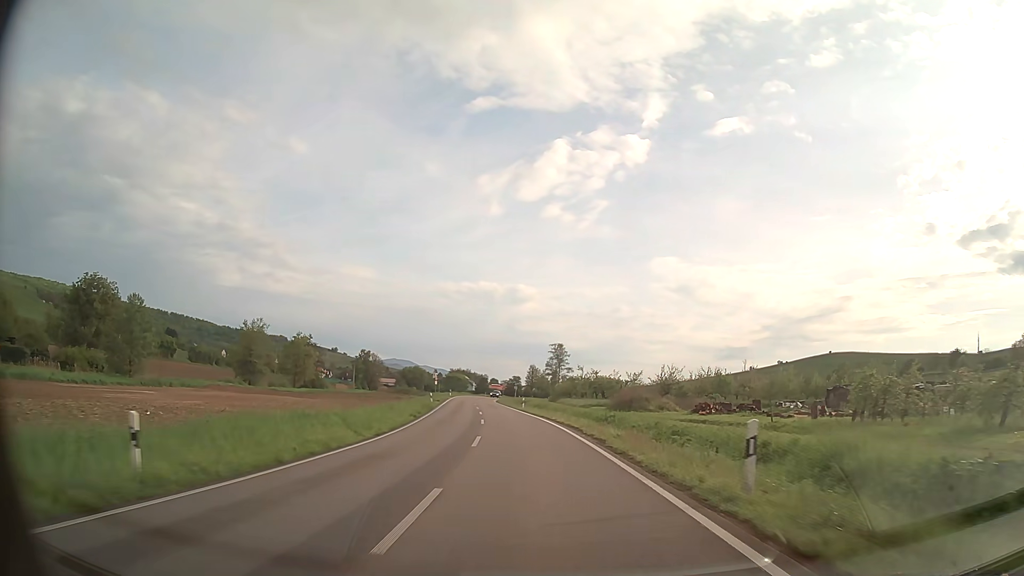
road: primary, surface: asphalt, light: Day
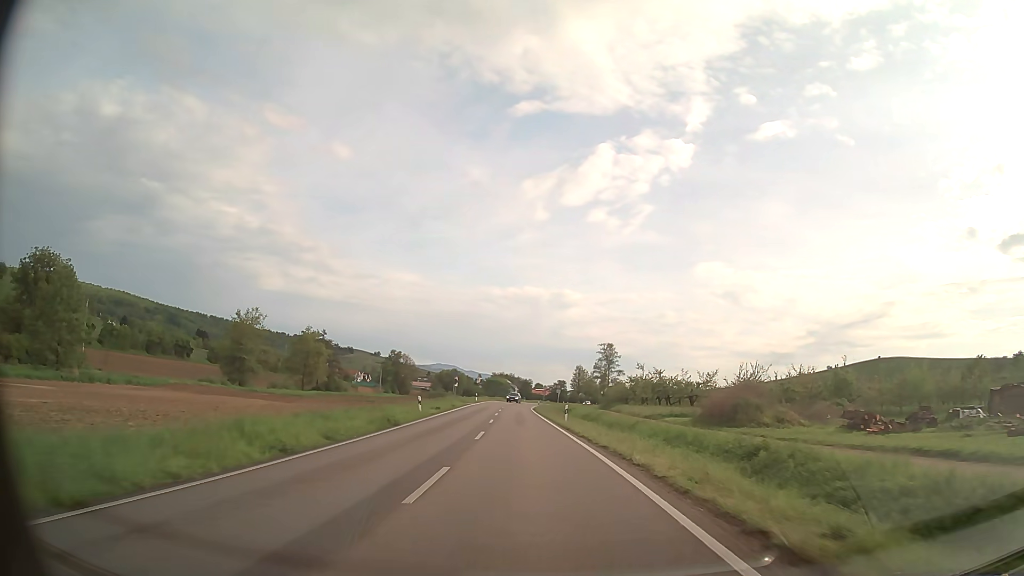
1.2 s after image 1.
(-0.7, +21.6) m; -4°
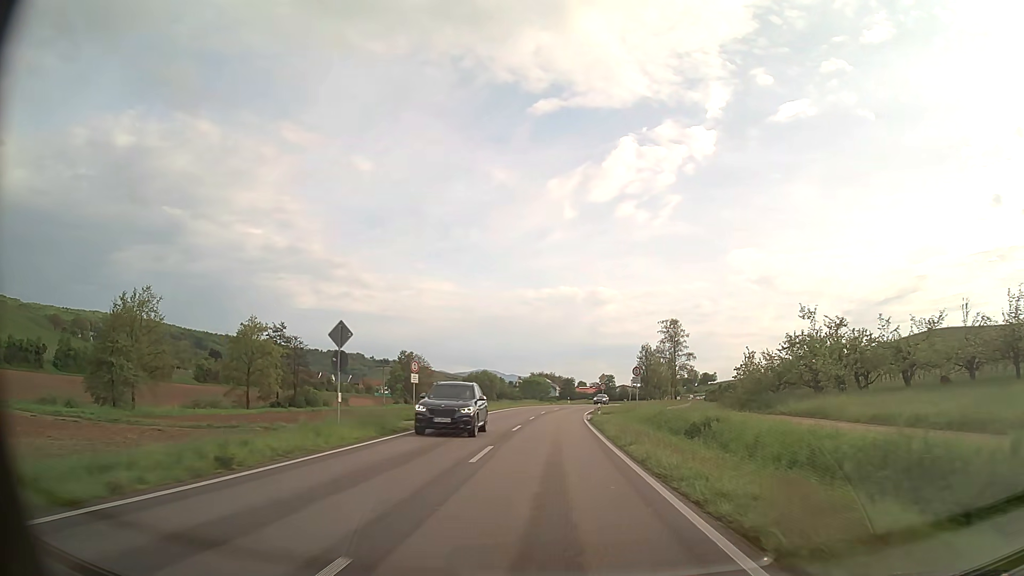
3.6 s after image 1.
(-1.9, +43.0) m; -4°
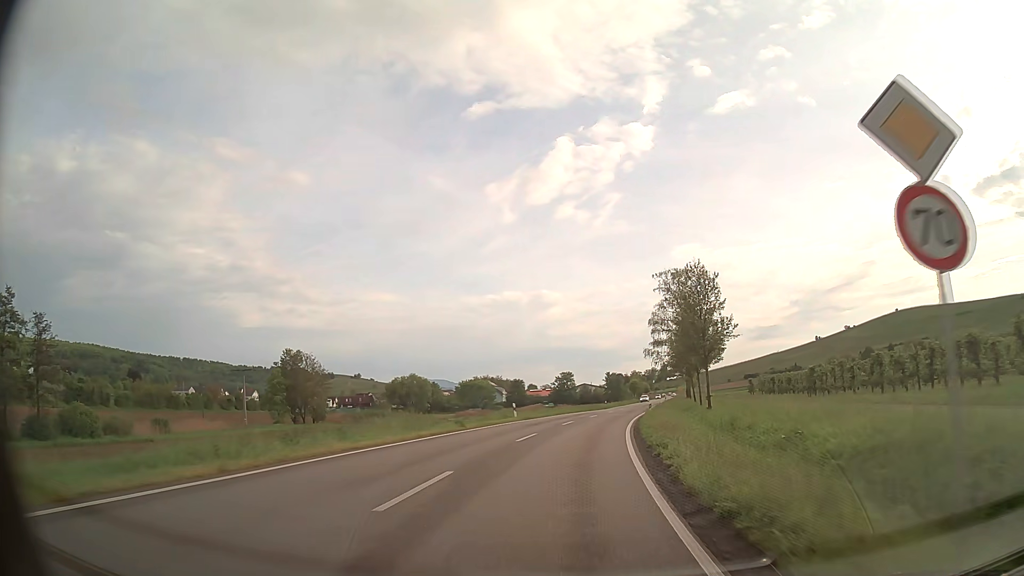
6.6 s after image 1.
(+1.3, +53.8) m; +4°
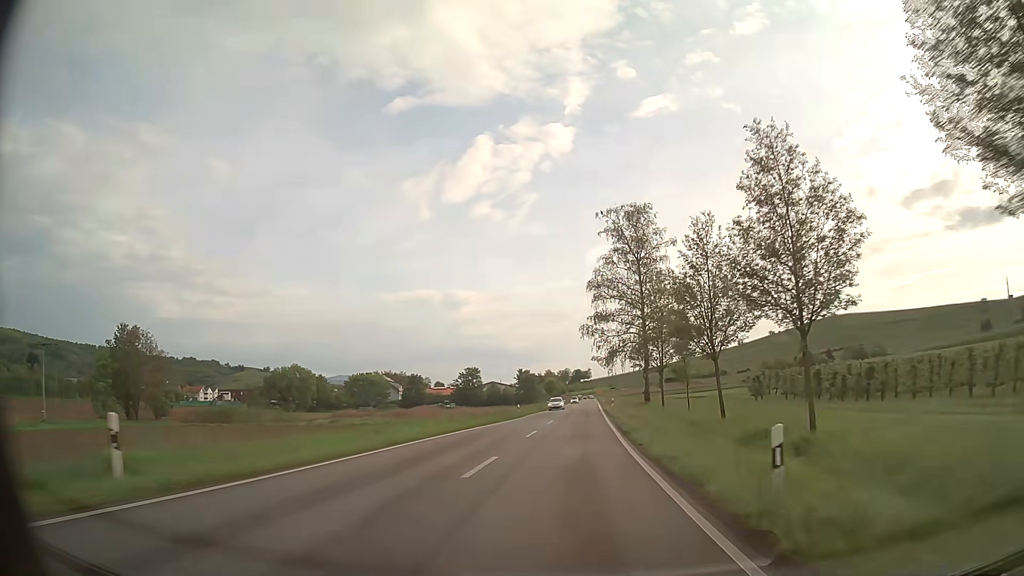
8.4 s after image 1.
(+2.1, +32.1) m; +7°
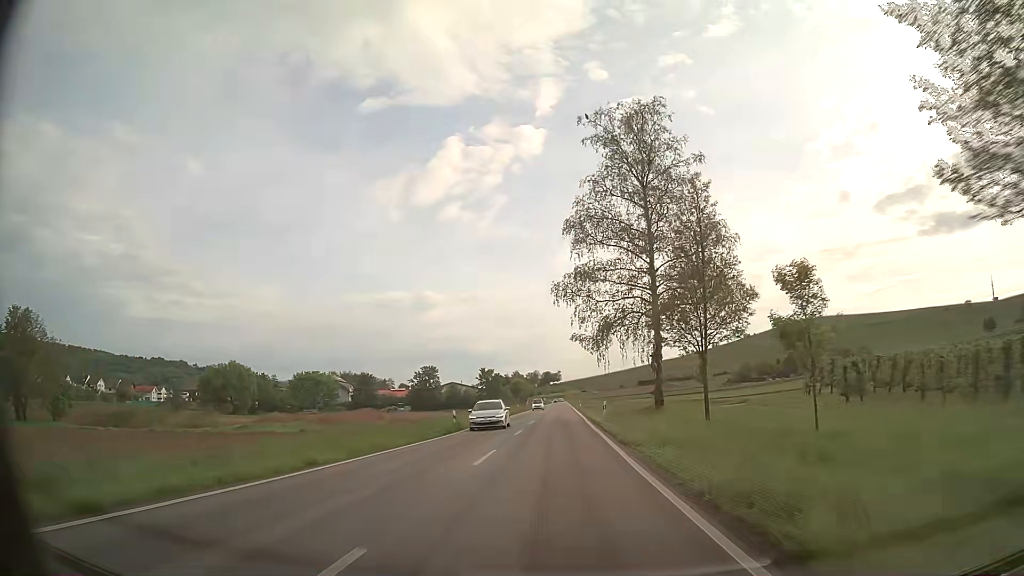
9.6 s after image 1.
(+0.6, +21.5) m; +3°
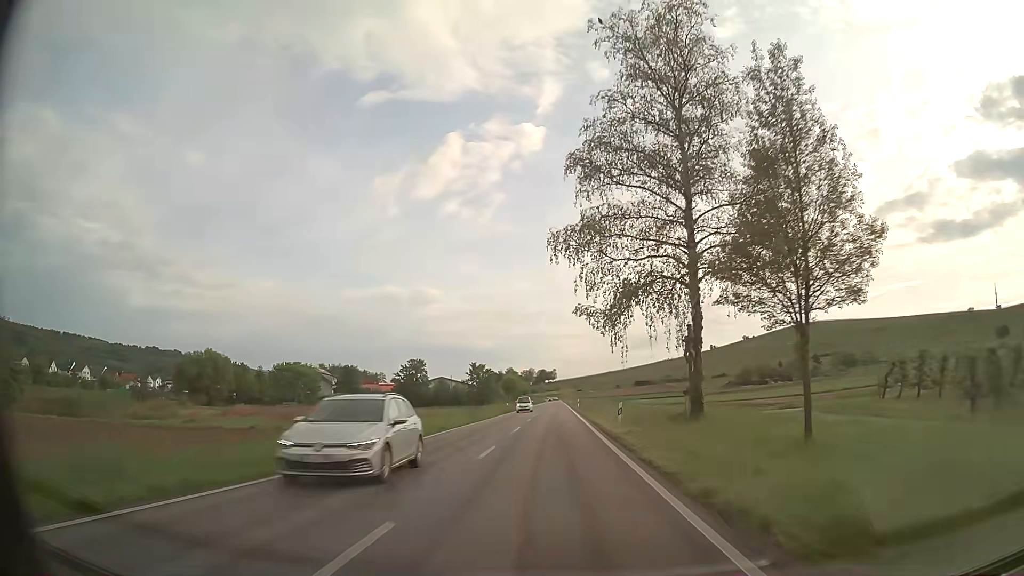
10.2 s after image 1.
(+0.1, +10.8) m; 0°
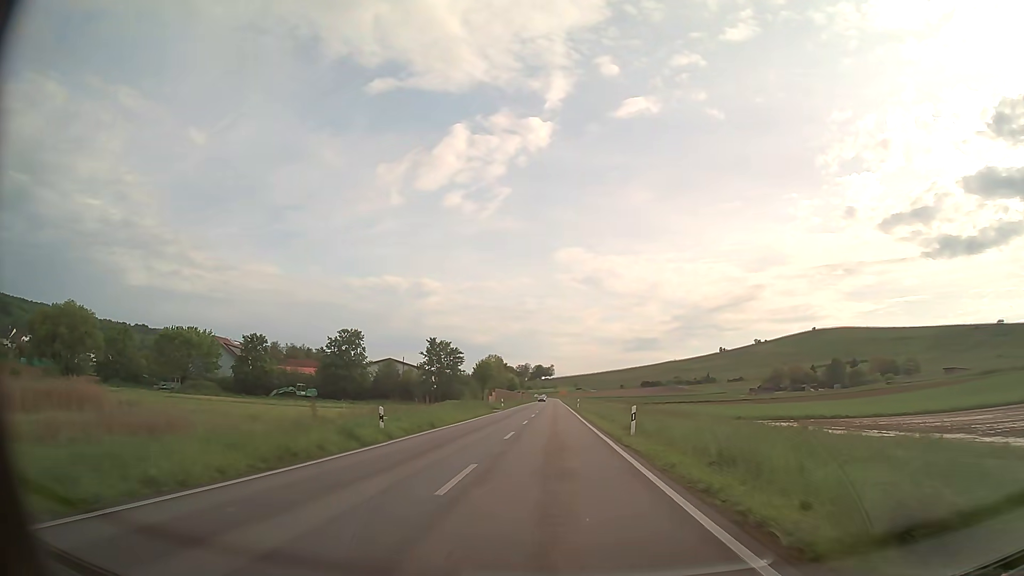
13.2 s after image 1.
(+0.3, +54.0) m; +1°
(0, +10) (0, +20) (0, +30) (0, +40) (0, +50) (0, +60) (0, +70) (0, +80) (0, +90) (0, +100) m
